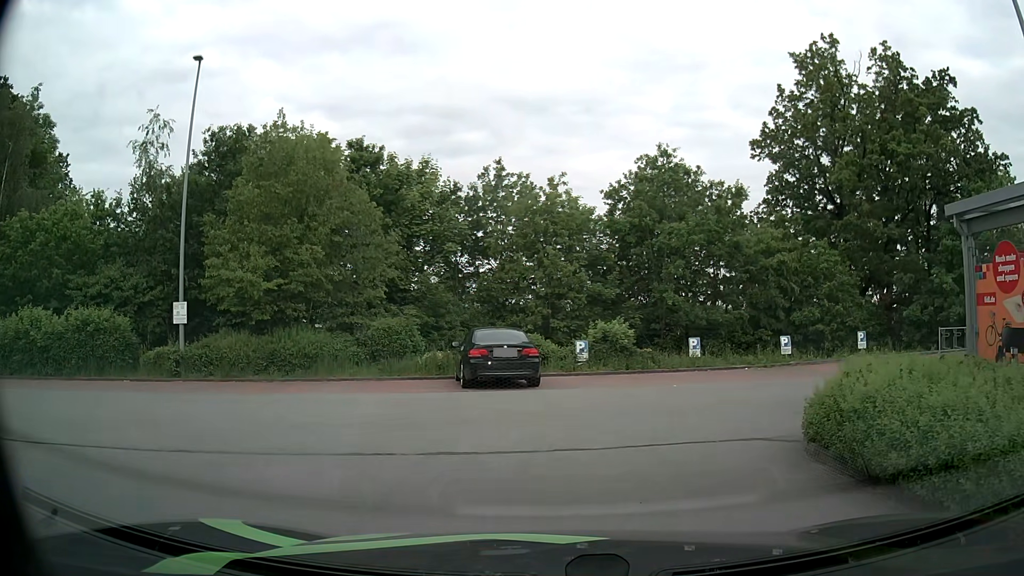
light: Day
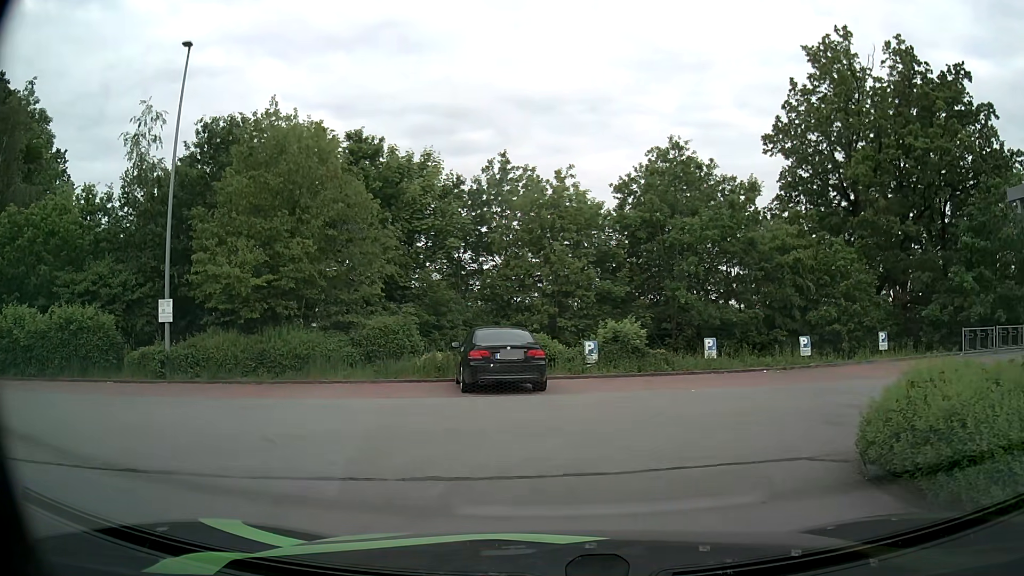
(0.0, +1.2) m; -1°
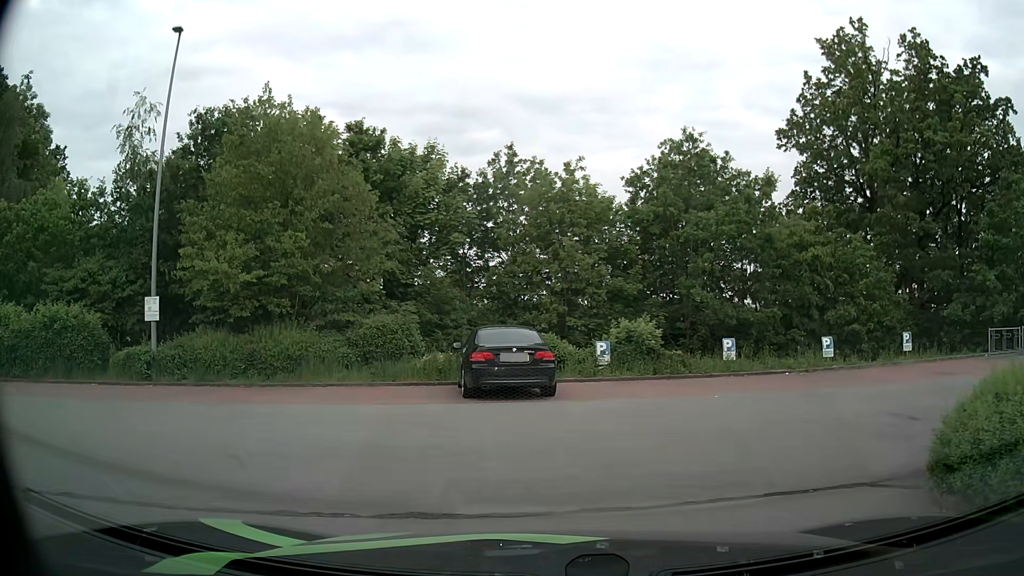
(0.0, +1.2) m; 0°
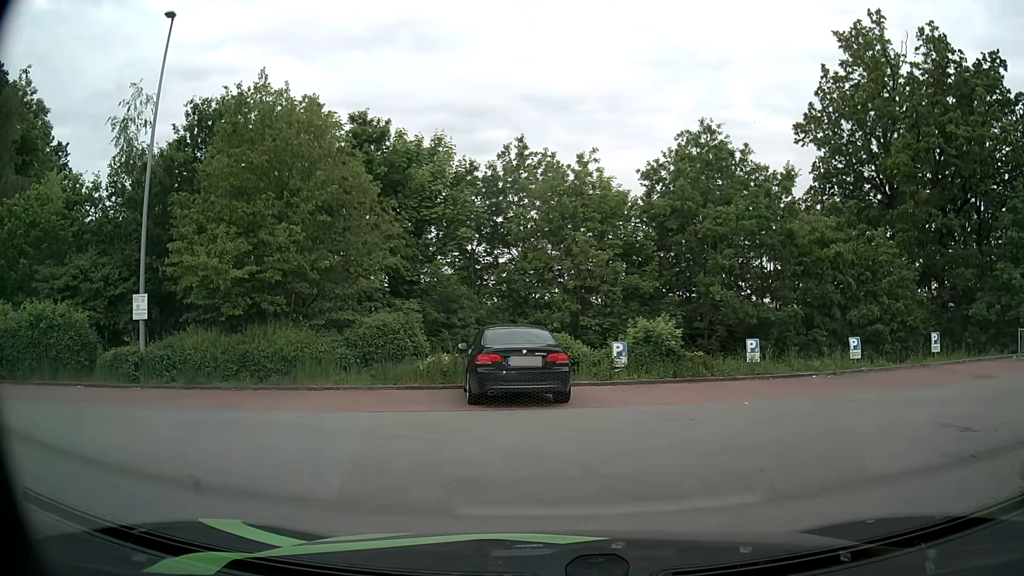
(0.0, +1.2) m; -1°
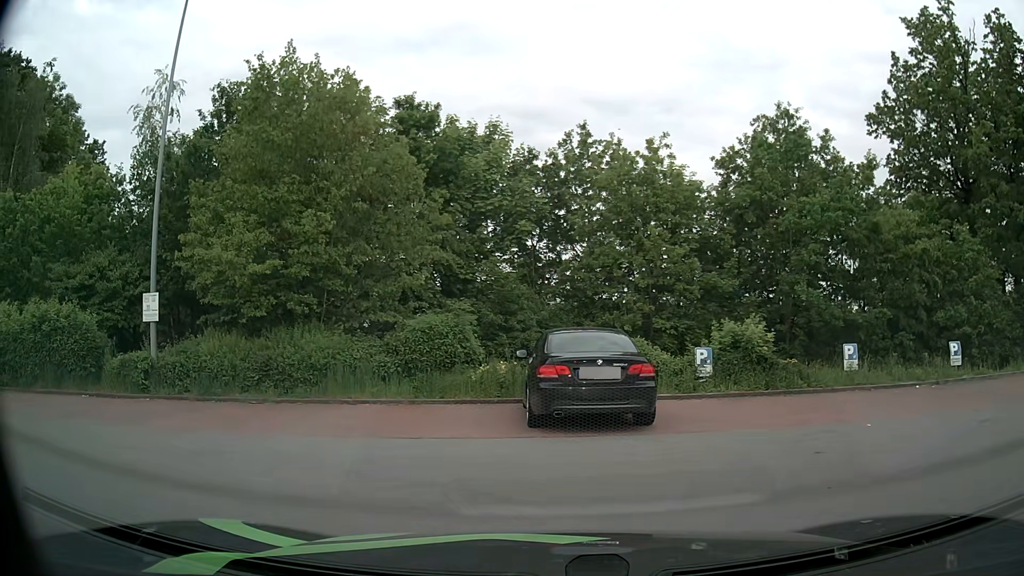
(-0.1, +2.3) m; -6°
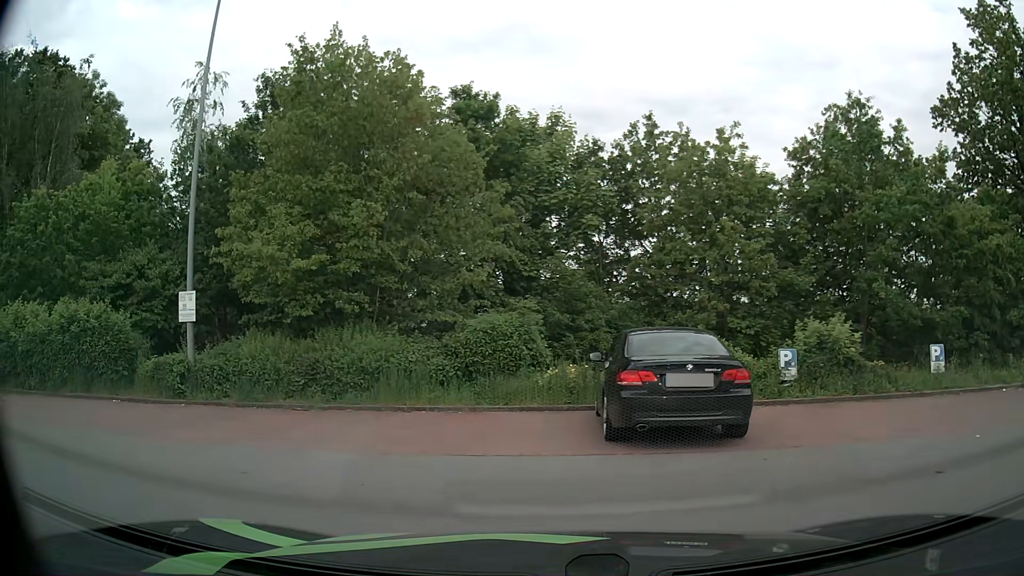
(0.0, +1.2) m; -5°
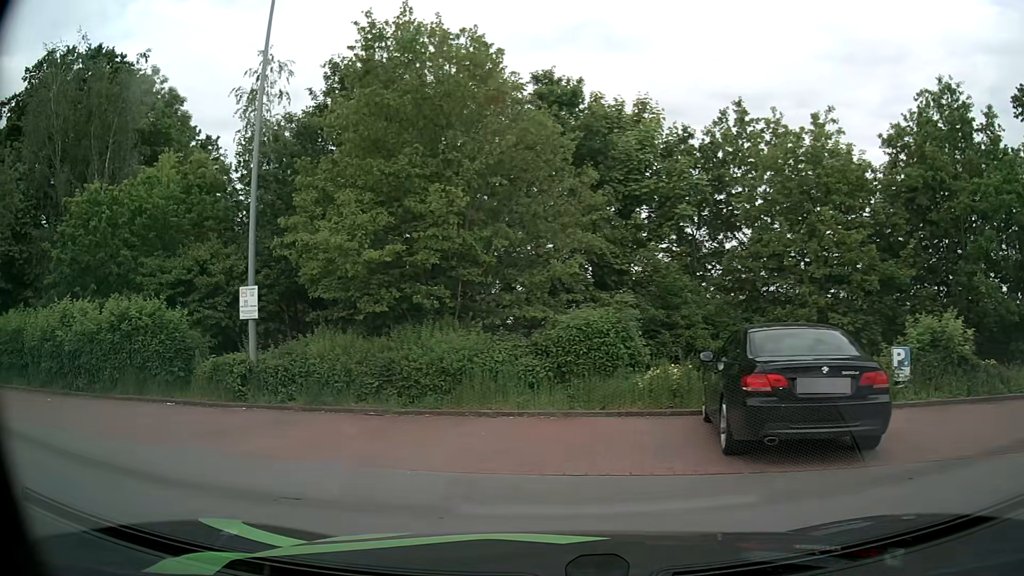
(-0.1, +1.2) m; -7°
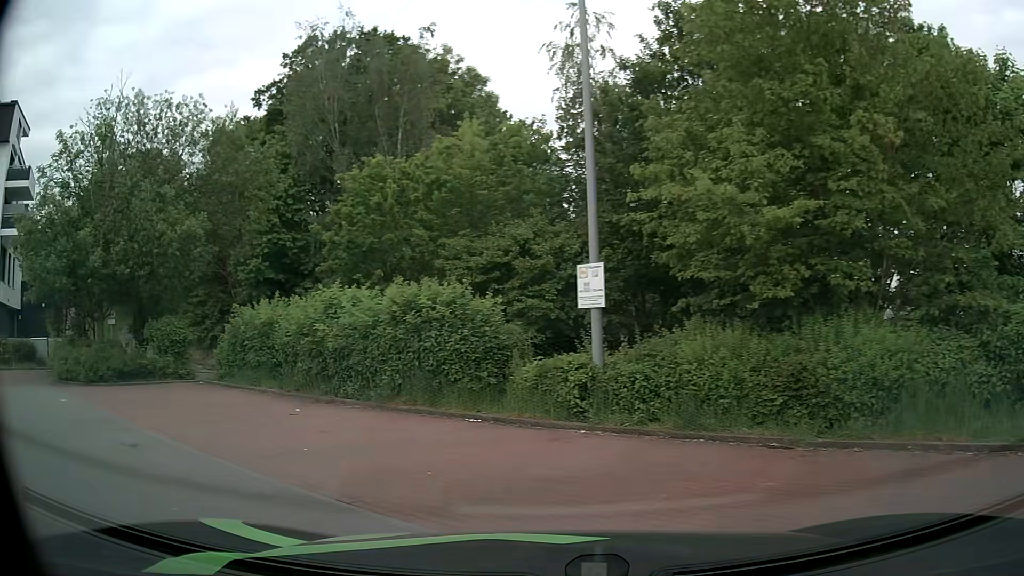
(-0.9, +3.7) m; -29°
